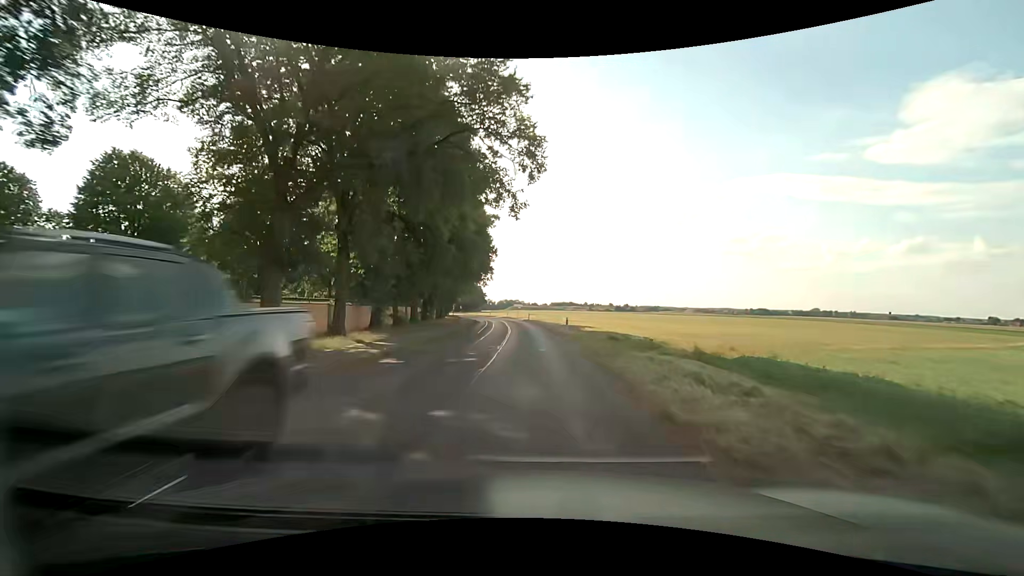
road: unclassified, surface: asphalt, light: Day
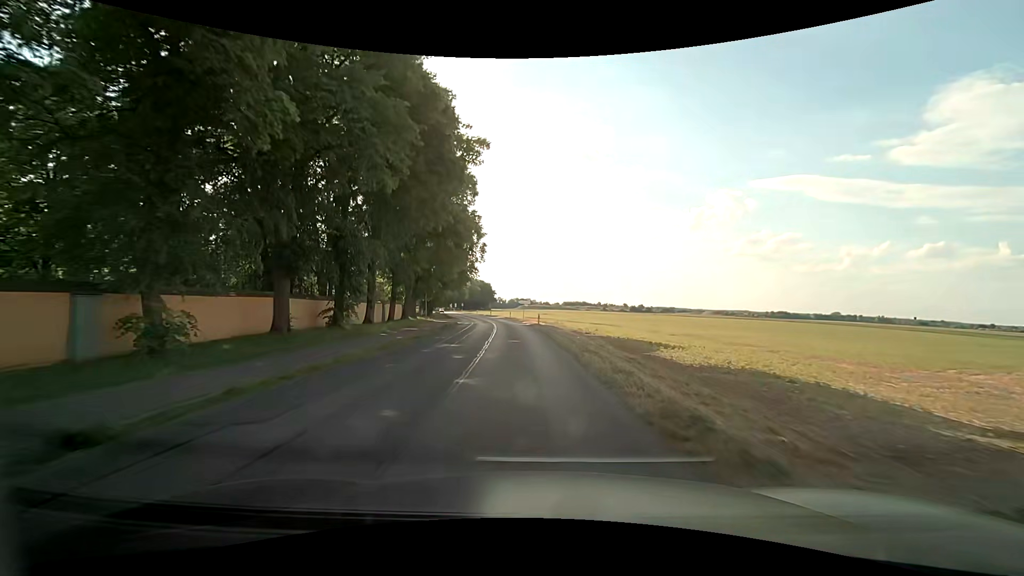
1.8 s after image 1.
(-0.3, +25.9) m; -1°
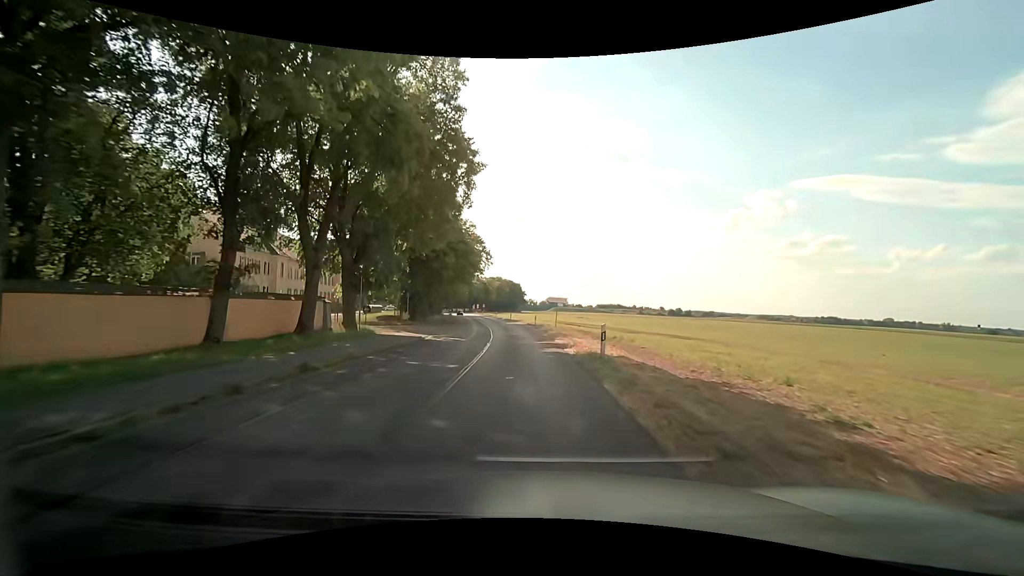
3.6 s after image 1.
(-0.7, +26.4) m; -4°
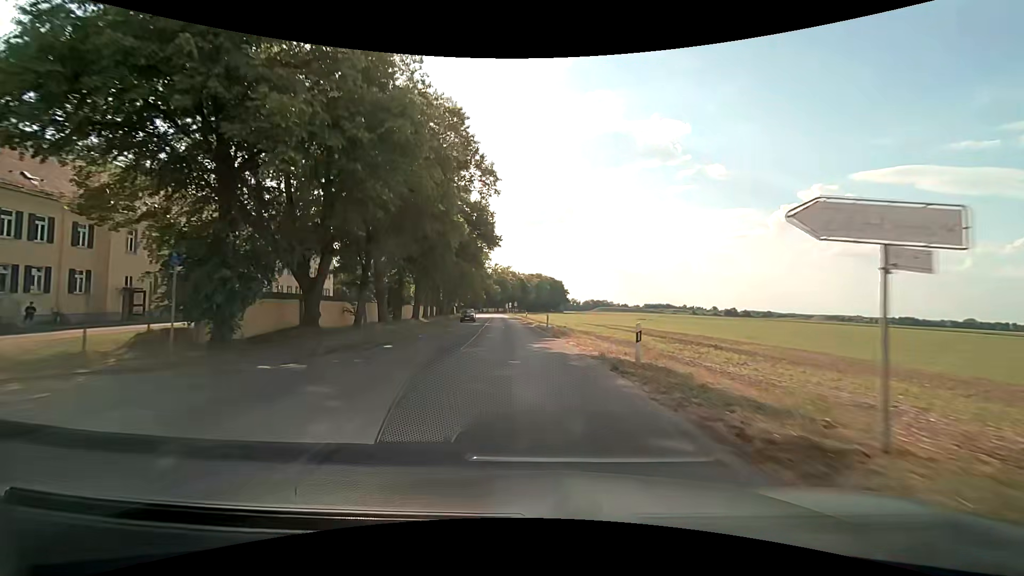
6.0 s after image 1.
(-1.2, +36.2) m; -4°
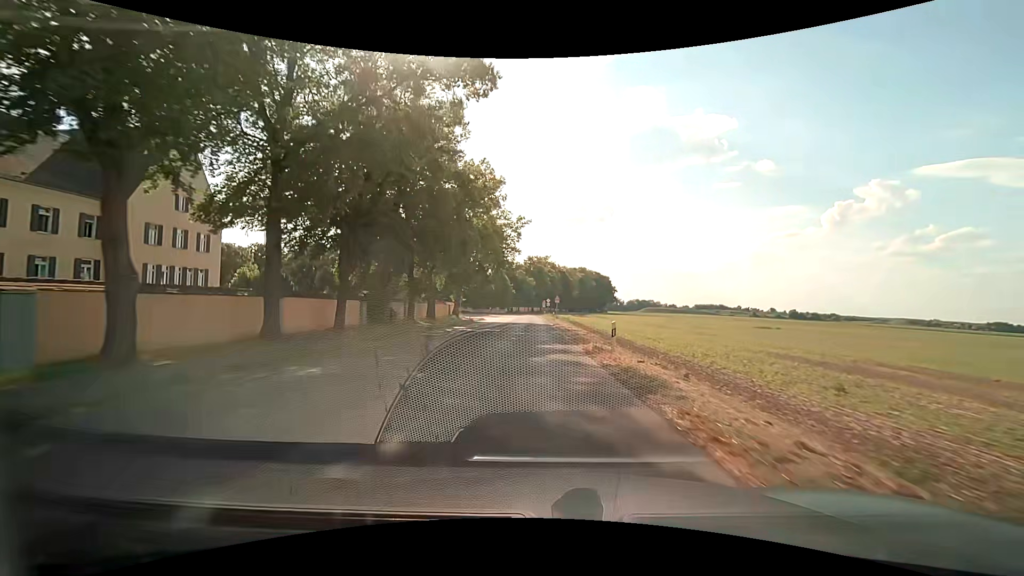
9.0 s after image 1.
(-2.3, +46.6) m; -5°
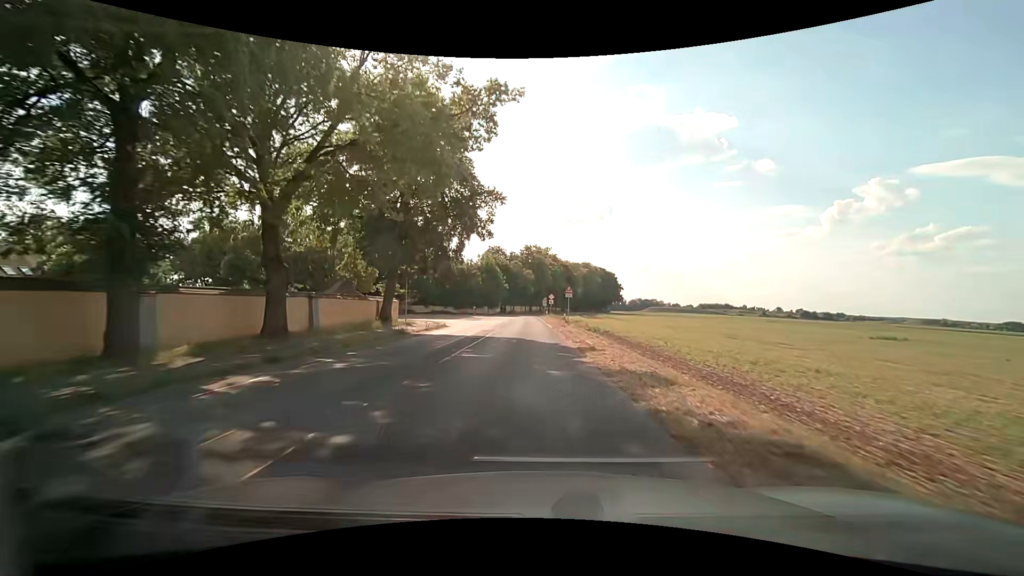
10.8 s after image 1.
(+0.1, +27.5) m; 0°
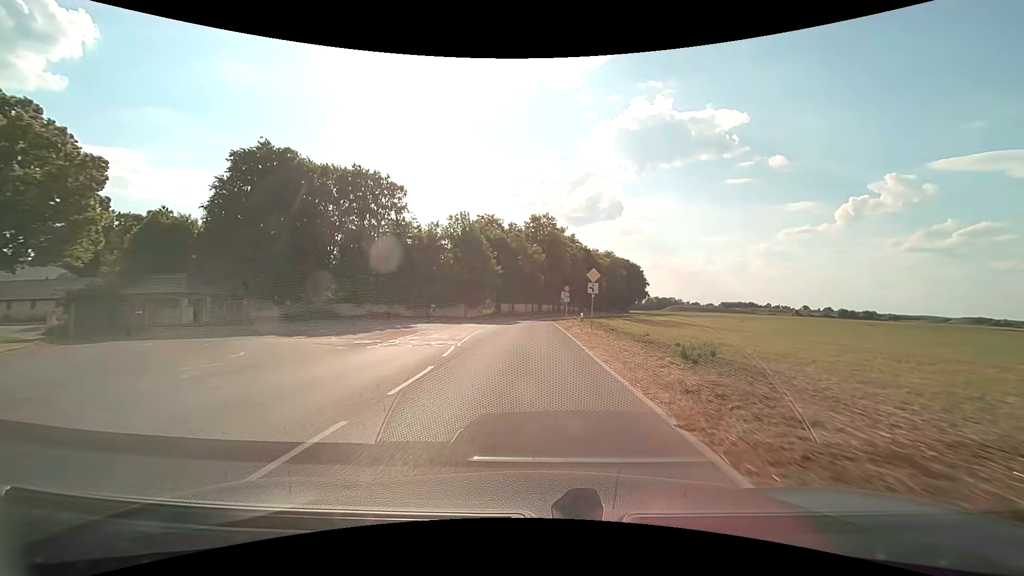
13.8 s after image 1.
(-0.2, +43.9) m; -1°
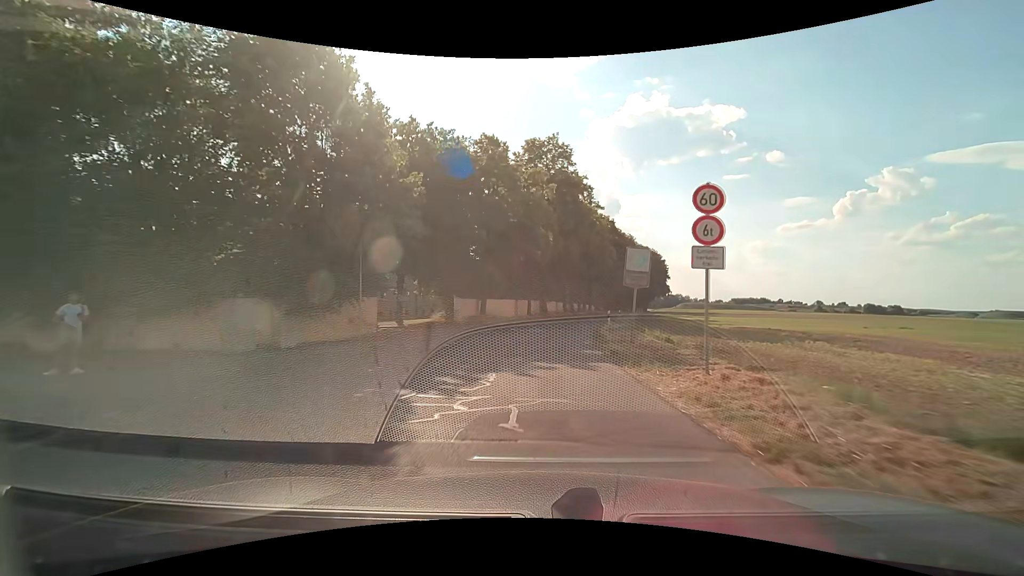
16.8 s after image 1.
(-0.2, +42.6) m; 0°
(0, +10) (+1, +20) (+2, +30) (+3, +40) (+5, +50) (+7, +59) (+9, +69) (+11, +79) (+13, +89) (+15, +99) m
